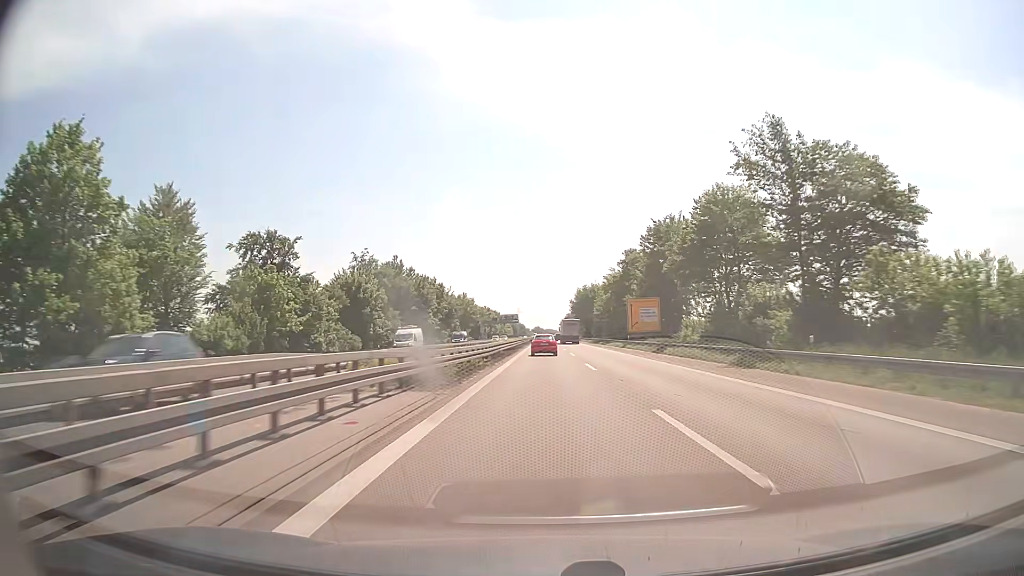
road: trunk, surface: asphalt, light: Day
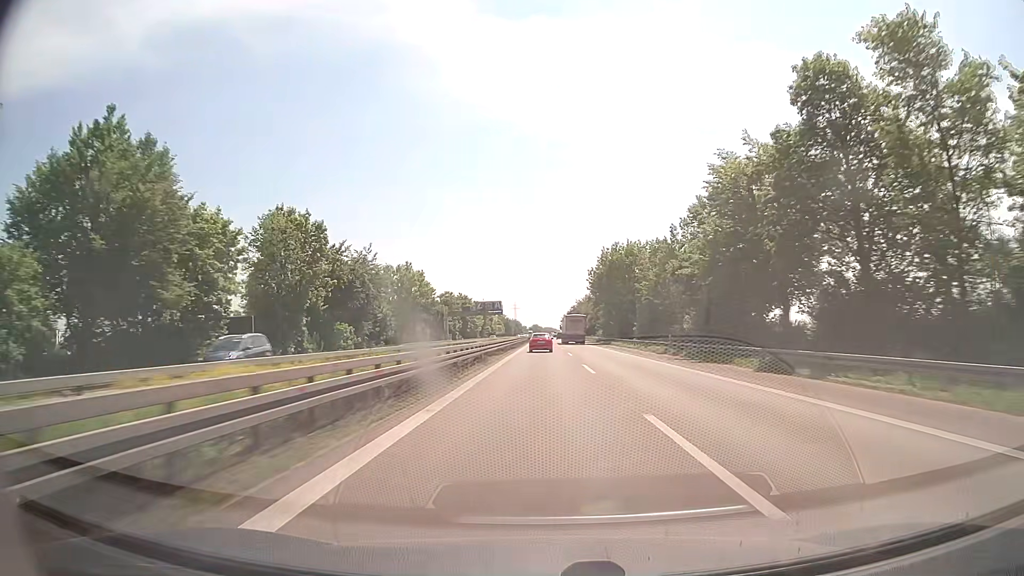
(+0.2, +74.9) m; 0°
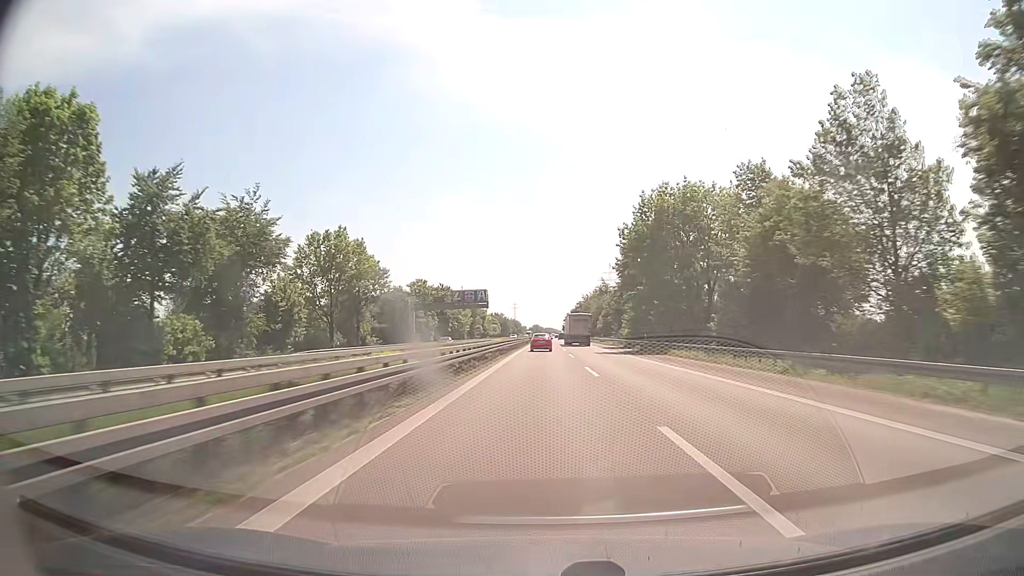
(-0.1, +37.3) m; 0°
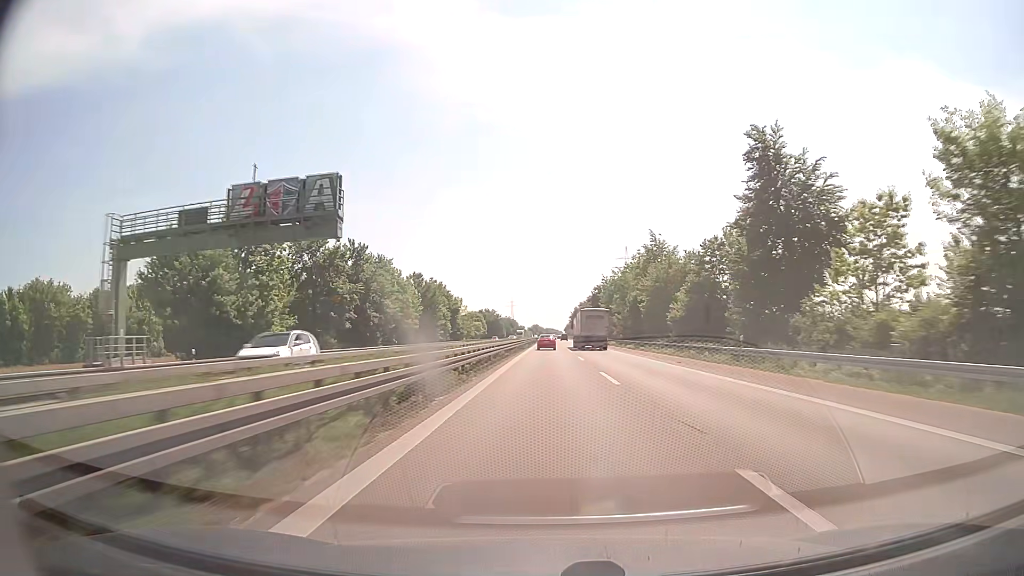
(-0.1, +75.3) m; 0°
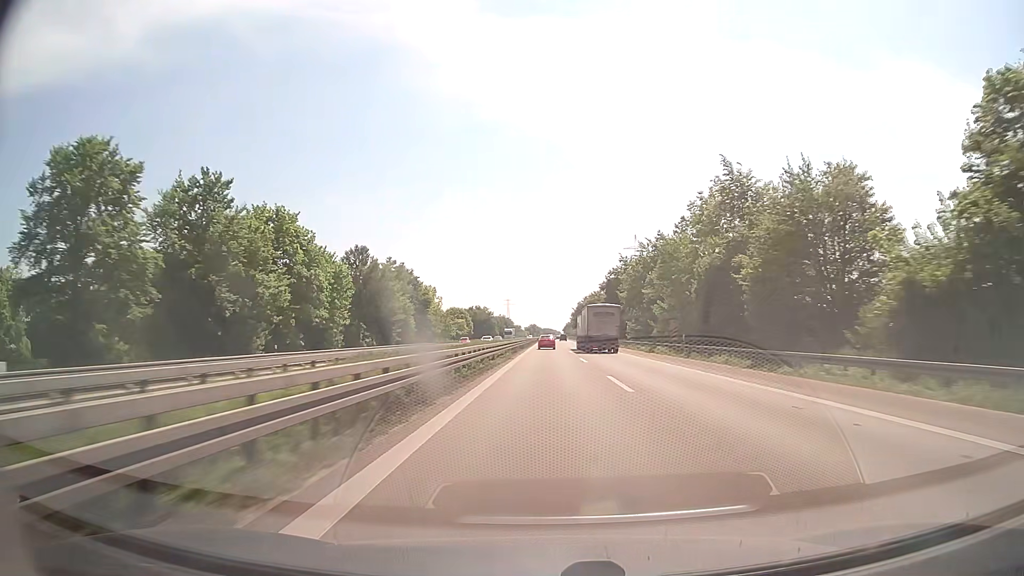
(+0.1, +38.4) m; 0°
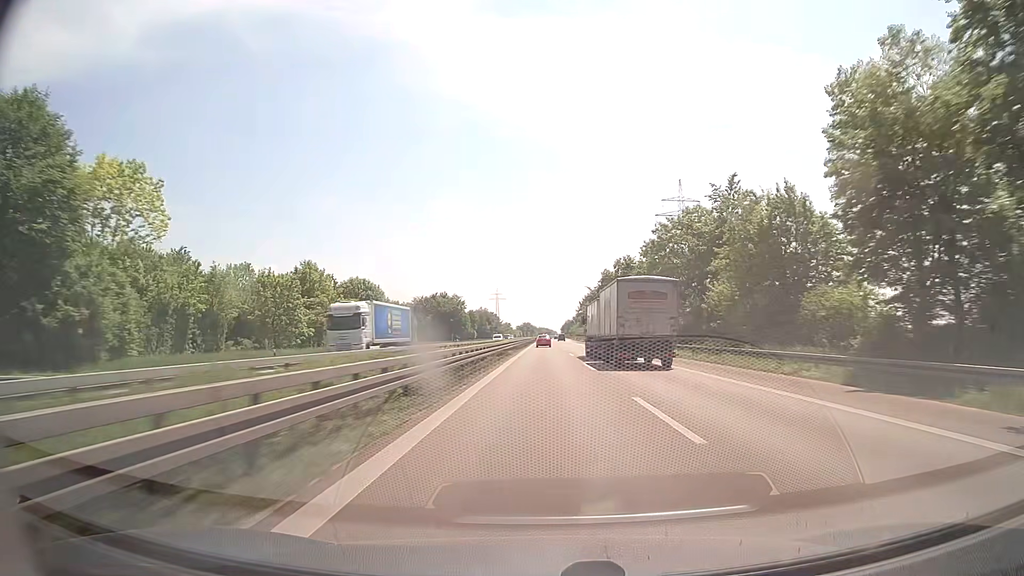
(+0.4, +98.0) m; 0°
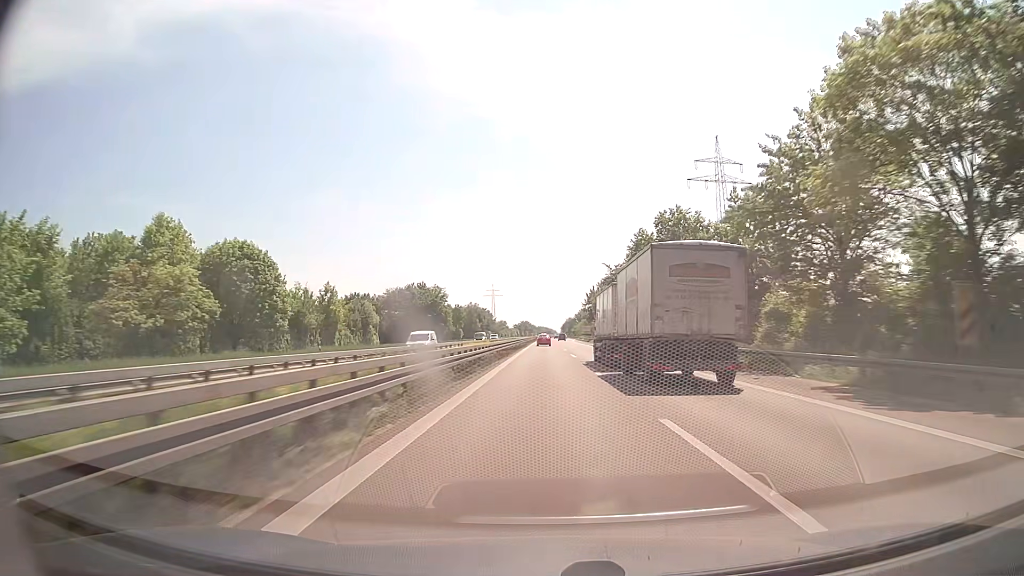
(-0.1, +39.9) m; 0°
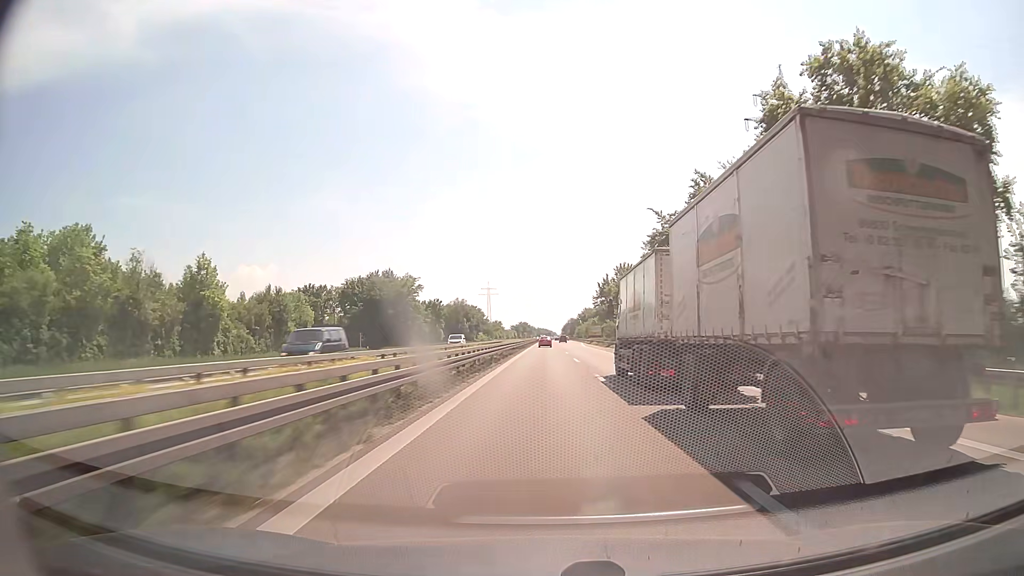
(+0.1, +40.4) m; 0°
(0, +10) (0, +20) (0, +30) (0, +40) (0, +50) (0, +60) (0, +70) (0, +80) (0, +90) (0, +100) m
